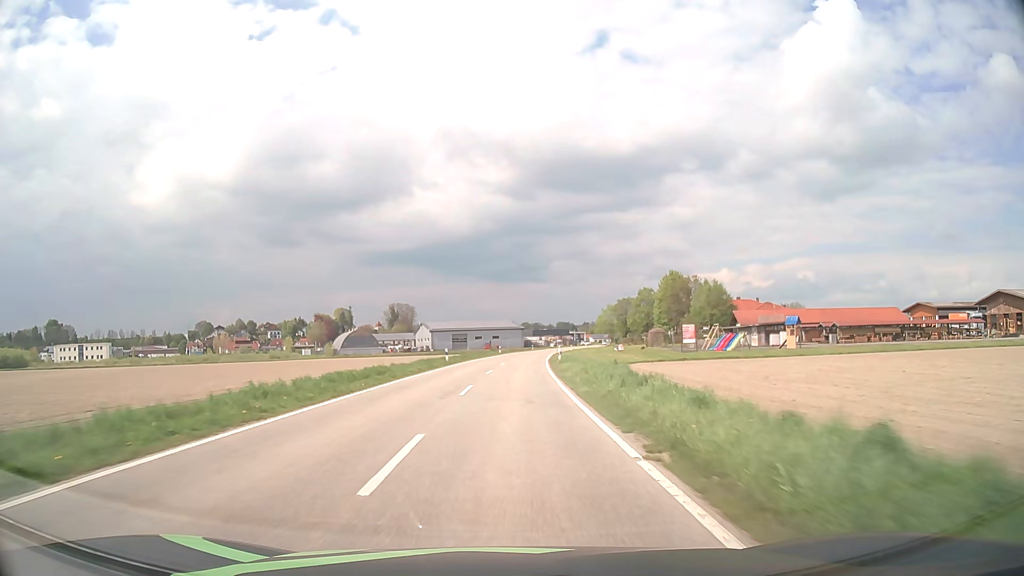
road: tertiary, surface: asphalt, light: Day
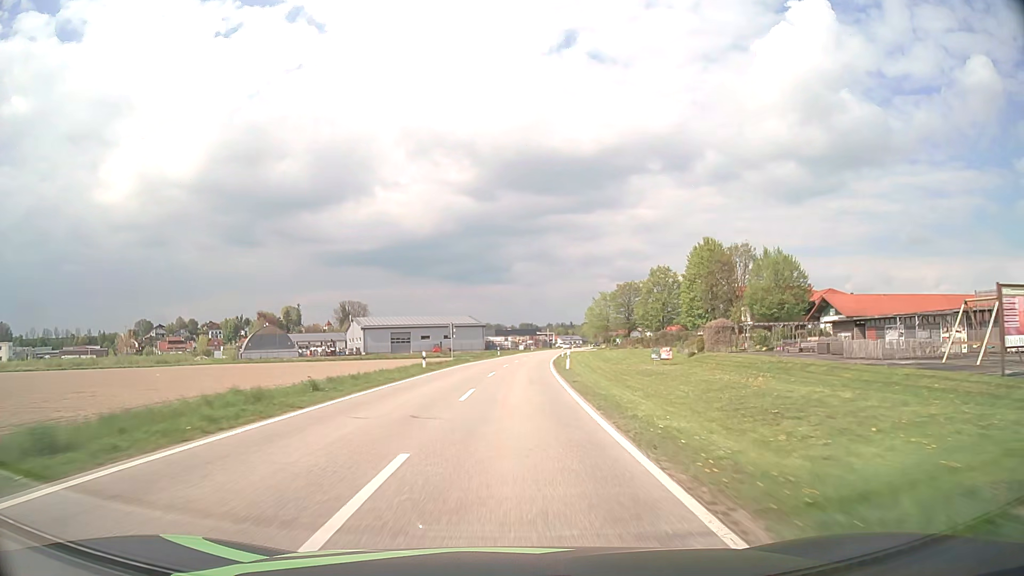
(+1.4, +50.1) m; +3°
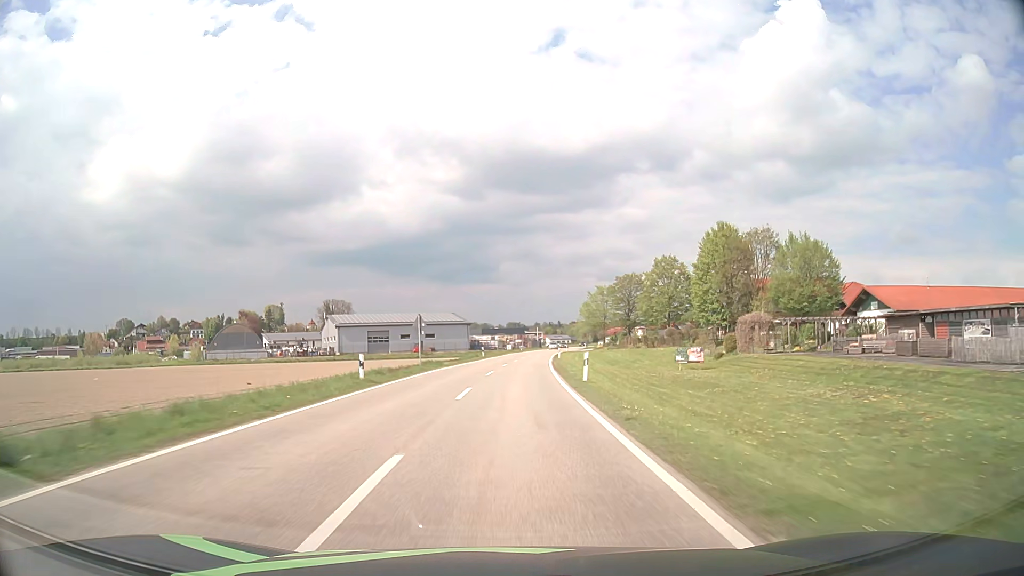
(+0.1, +12.6) m; +1°
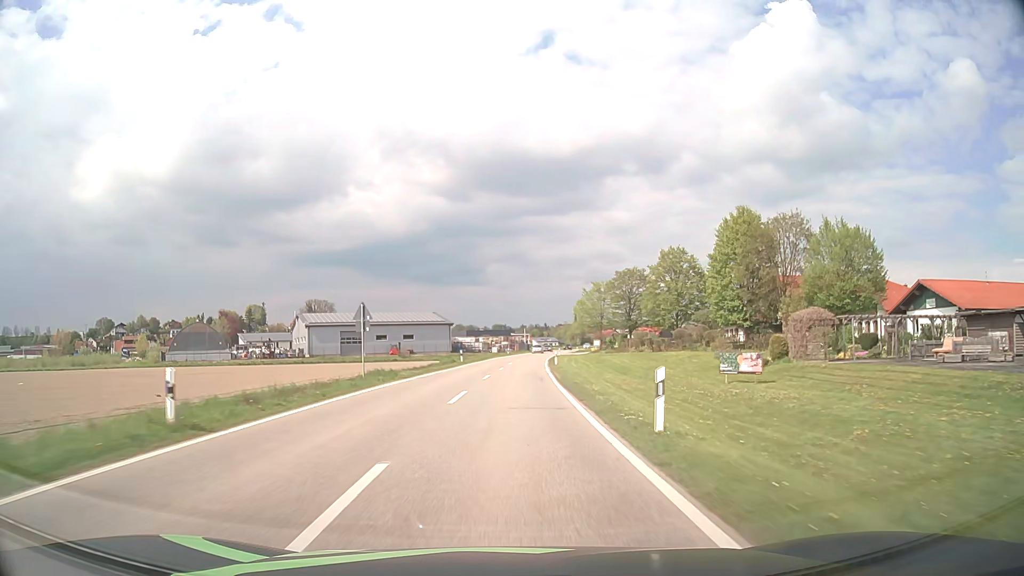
(+0.1, +12.5) m; +1°
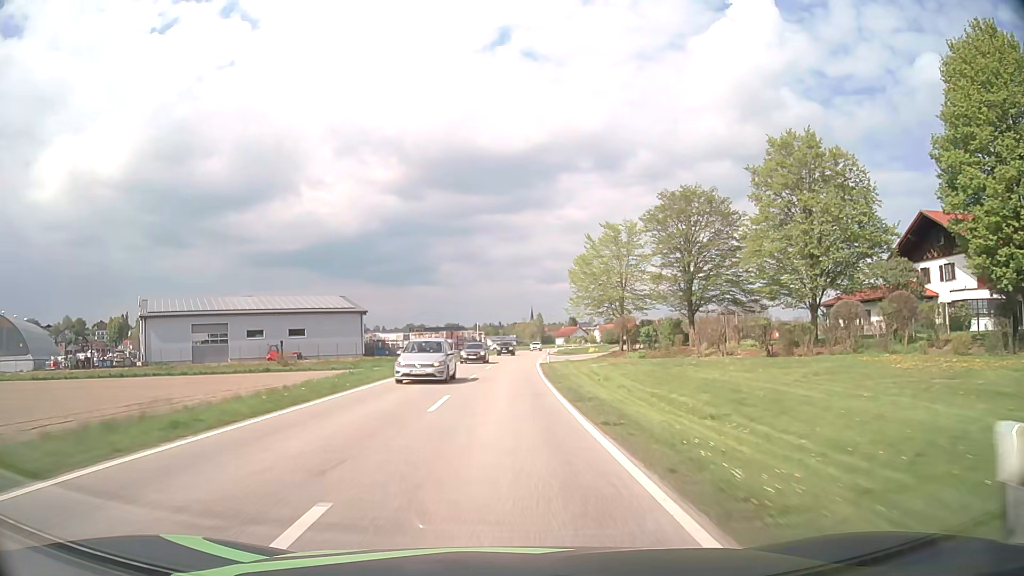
(+1.6, +50.2) m; +4°
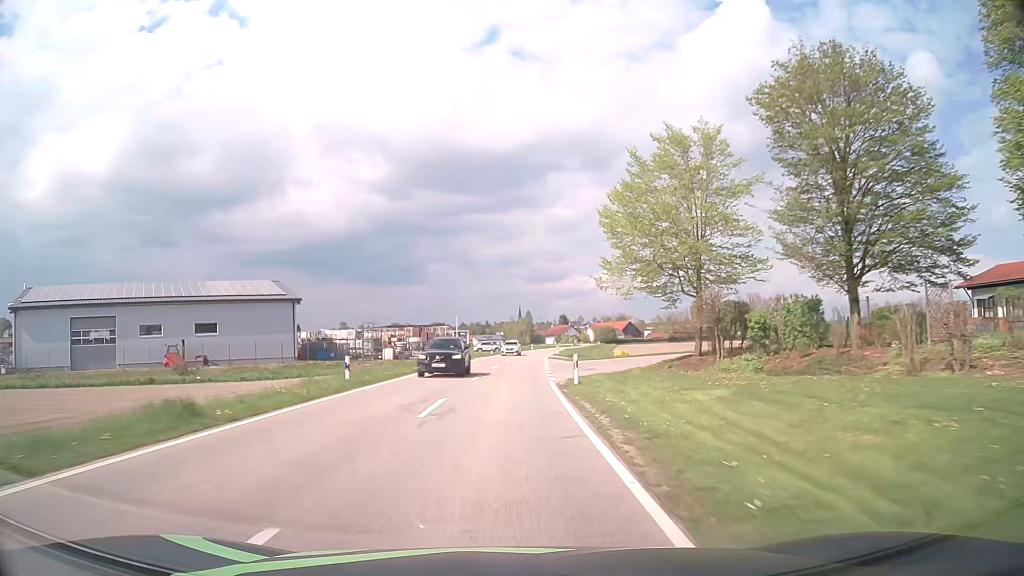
(+0.3, +25.1) m; +1°
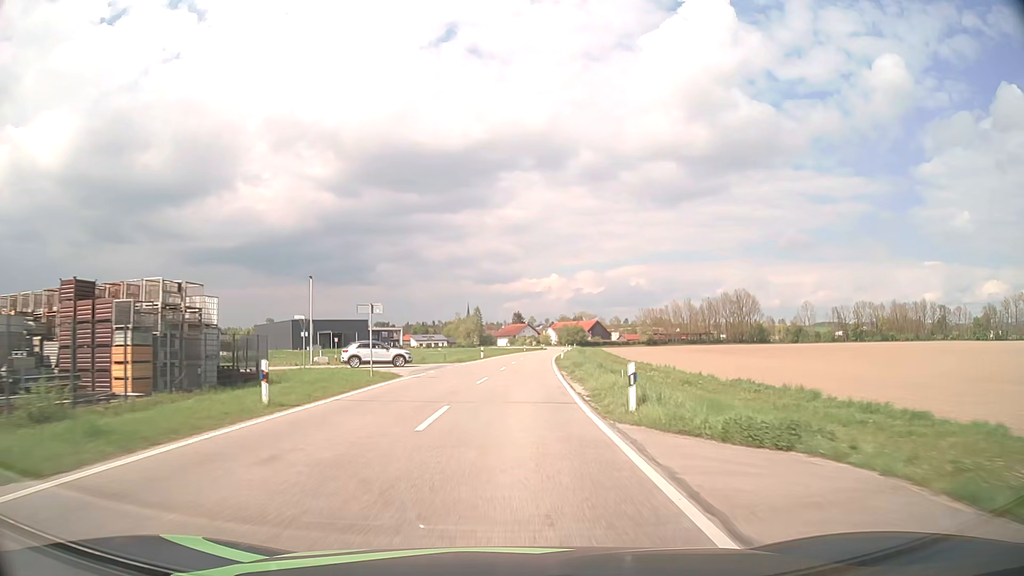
(+2.1, +62.5) m; +4°
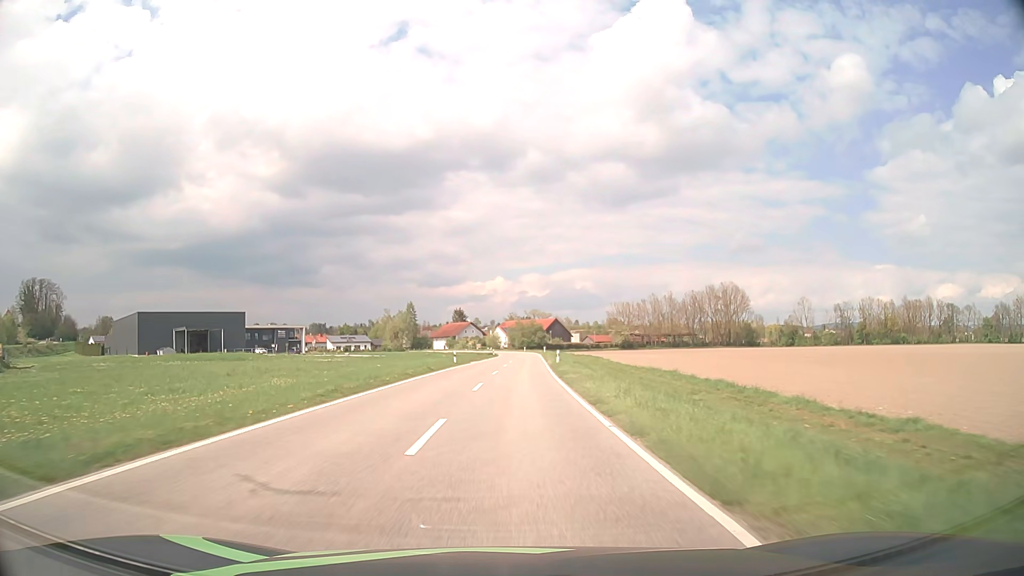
(+2.7, +62.4) m; +5°
(0, +10) (0, +20) (+1, +30) (+1, +40) (+1, +50) (+2, +60) (+2, +70) (+3, +80) (+3, +90) (+3, +100) m
